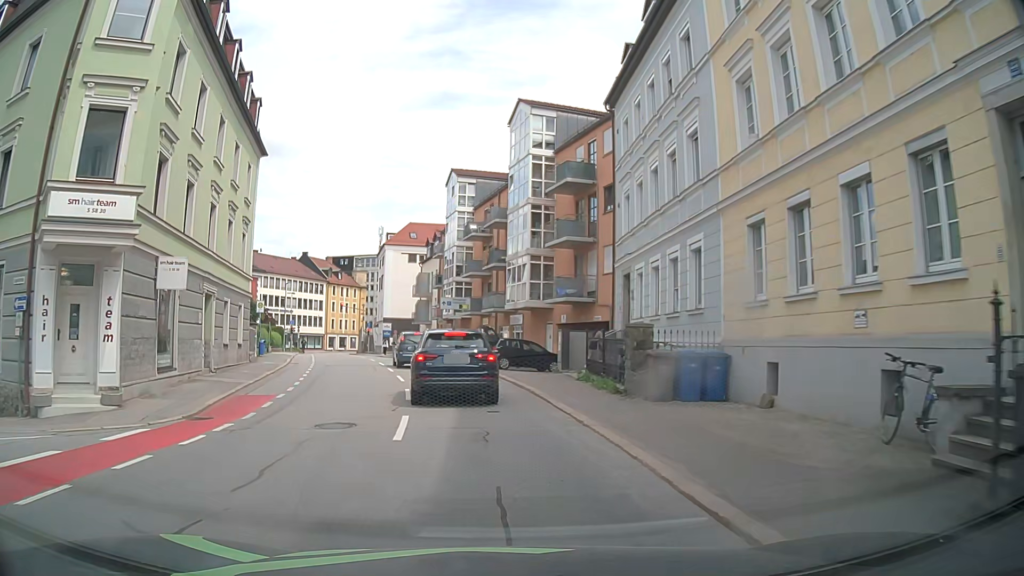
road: tertiary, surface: asphalt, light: Day
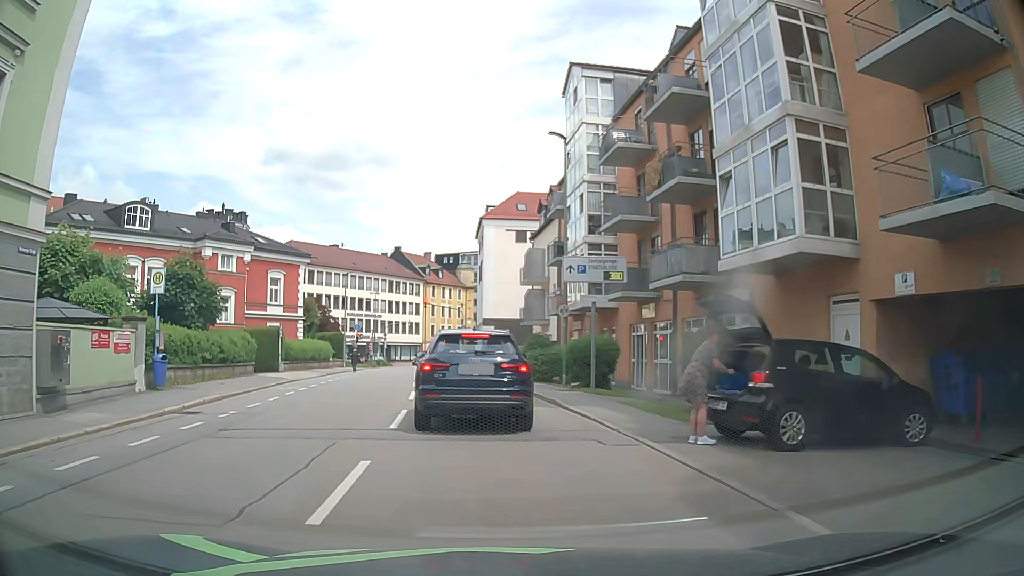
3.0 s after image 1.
(-1.8, +22.2) m; -8°
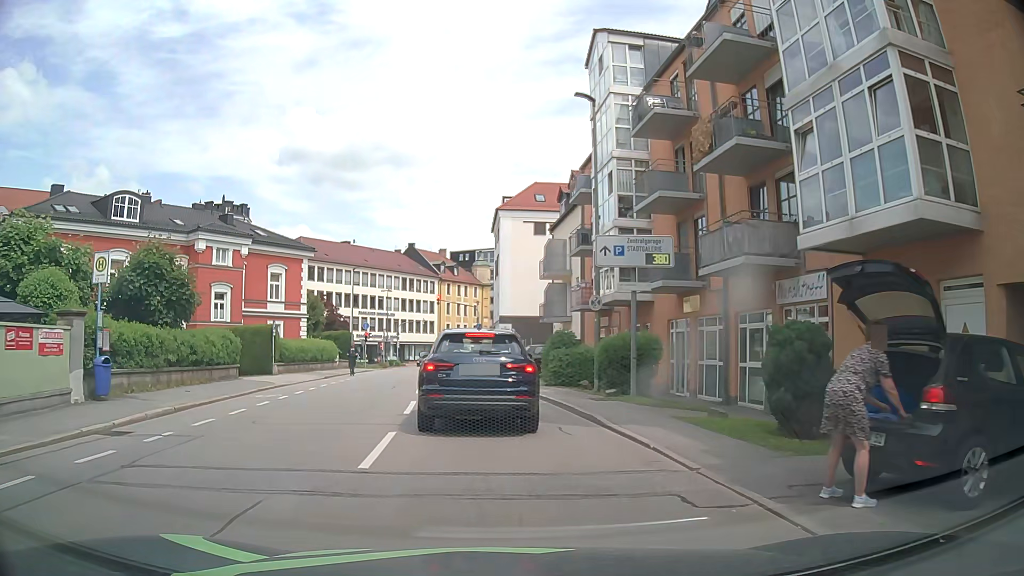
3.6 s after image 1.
(-0.1, +3.6) m; -2°
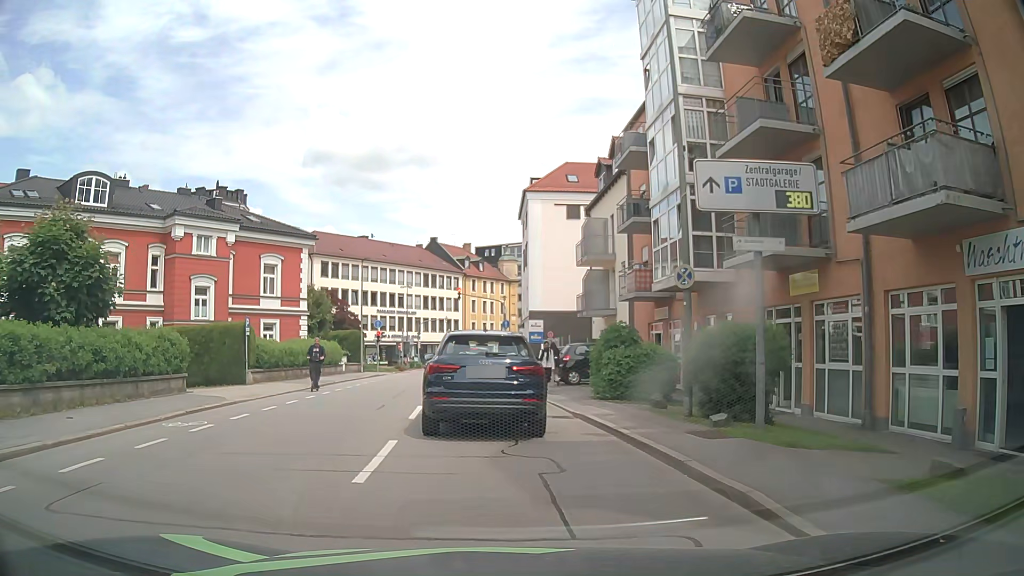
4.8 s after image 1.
(-0.3, +6.5) m; -3°
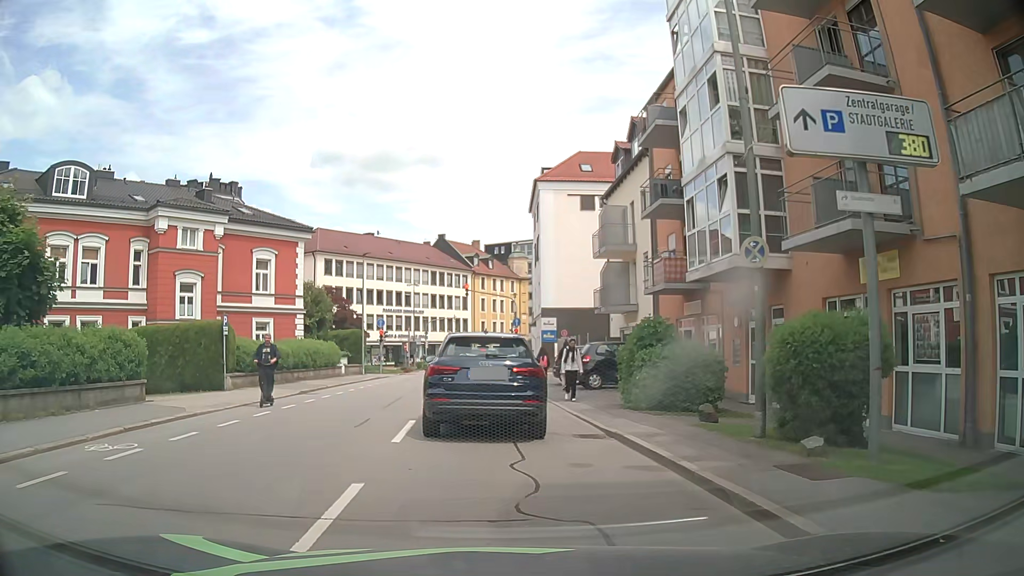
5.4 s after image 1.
(-0.1, +2.9) m; -1°
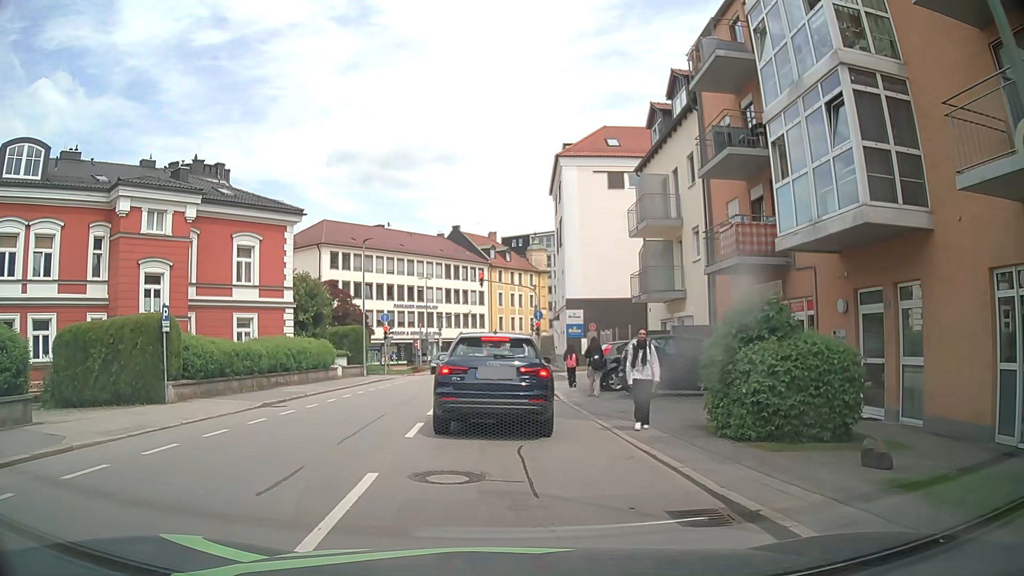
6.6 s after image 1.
(-0.2, +5.3) m; -1°
